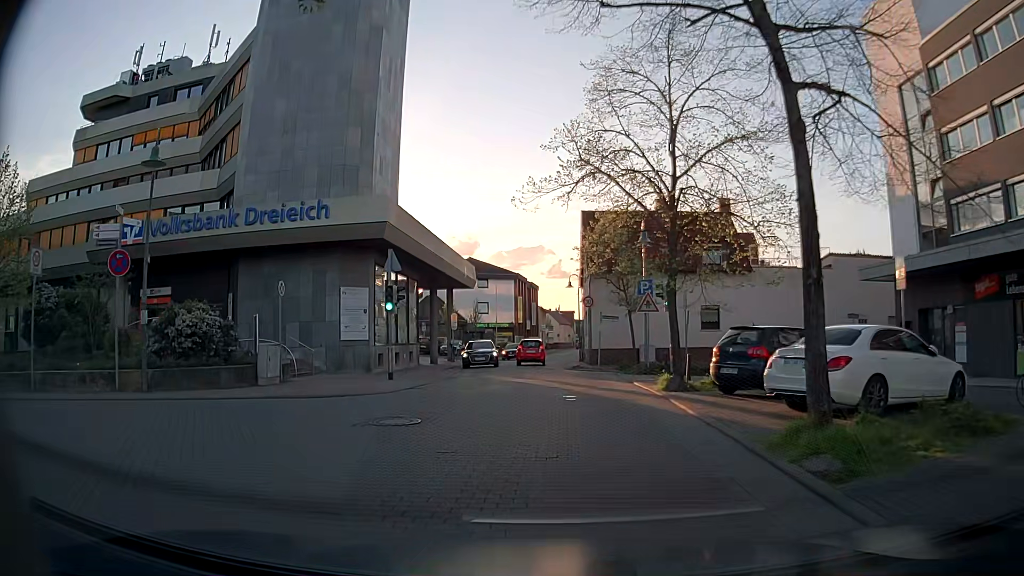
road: unclassified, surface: paving_stones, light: Day
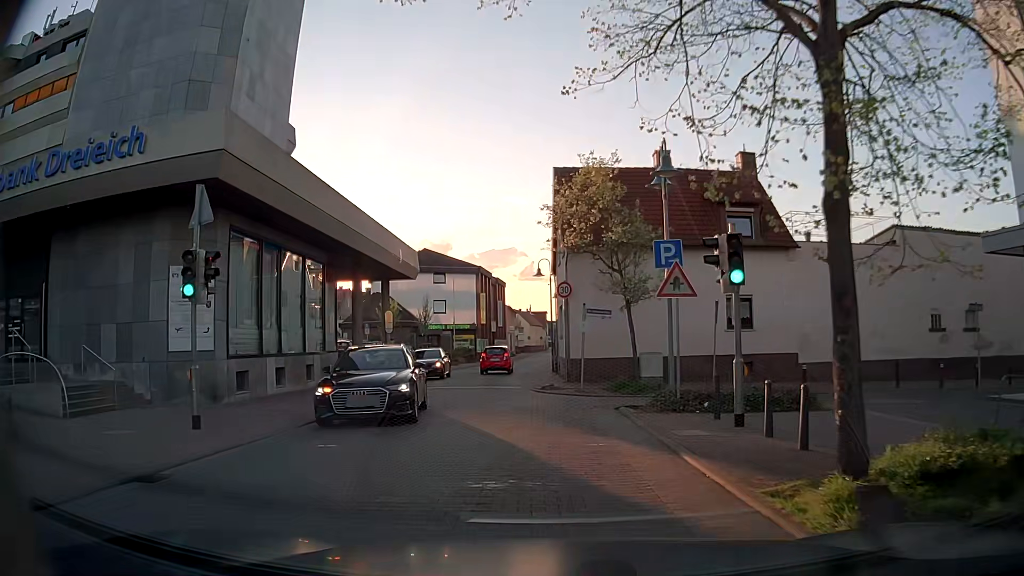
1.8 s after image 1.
(+0.4, +11.2) m; +3°
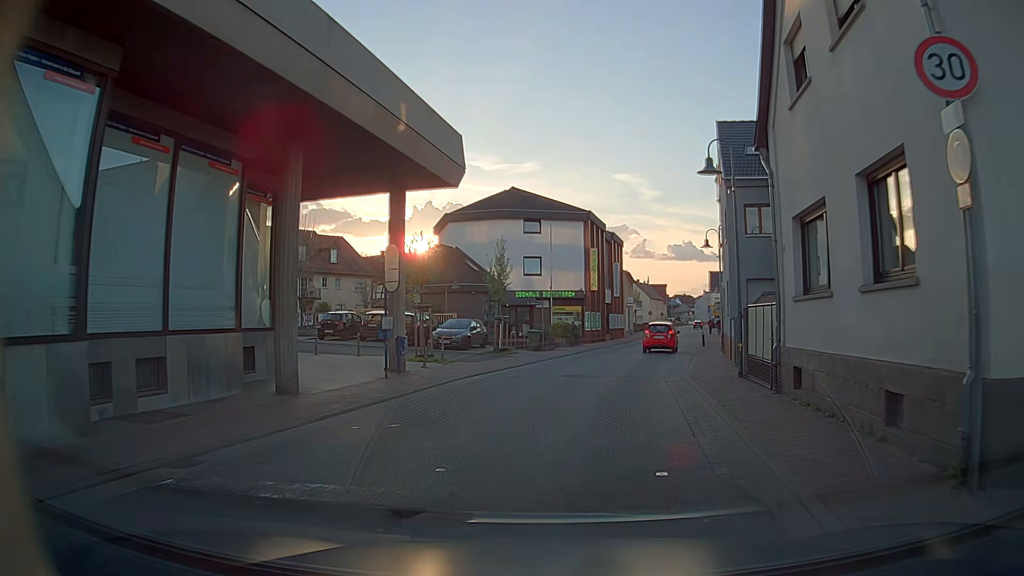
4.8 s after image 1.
(-1.7, +19.6) m; -9°
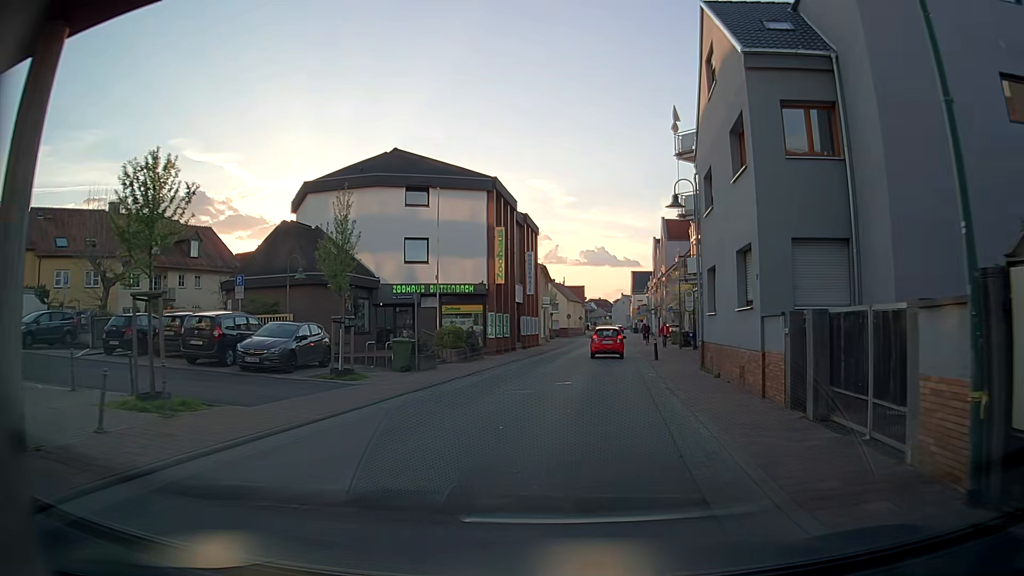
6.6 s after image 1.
(+0.9, +12.9) m; +8°
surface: asphalt
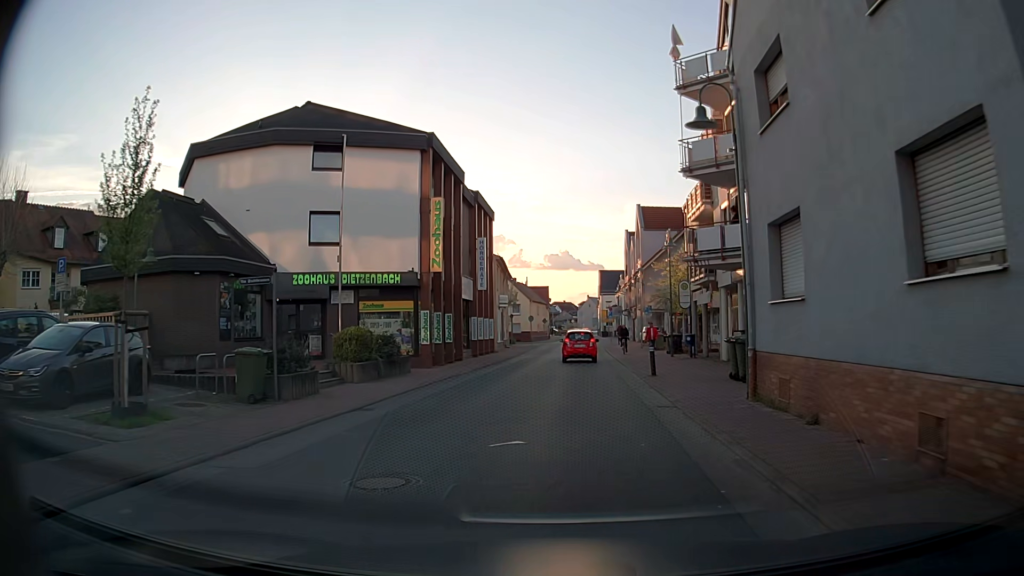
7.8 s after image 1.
(0.0, +9.2) m; 0°
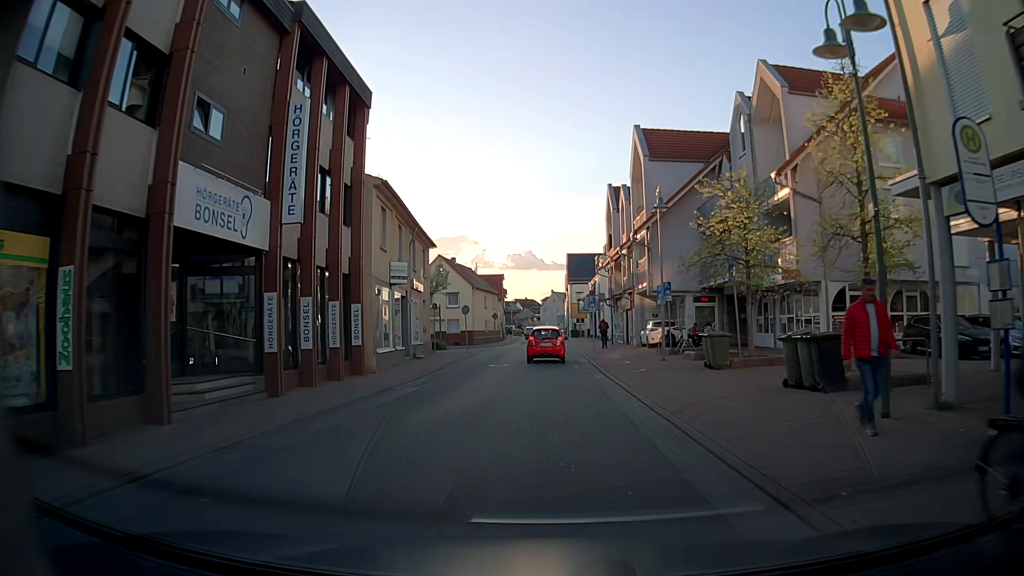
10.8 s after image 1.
(+1.3, +24.6) m; +5°
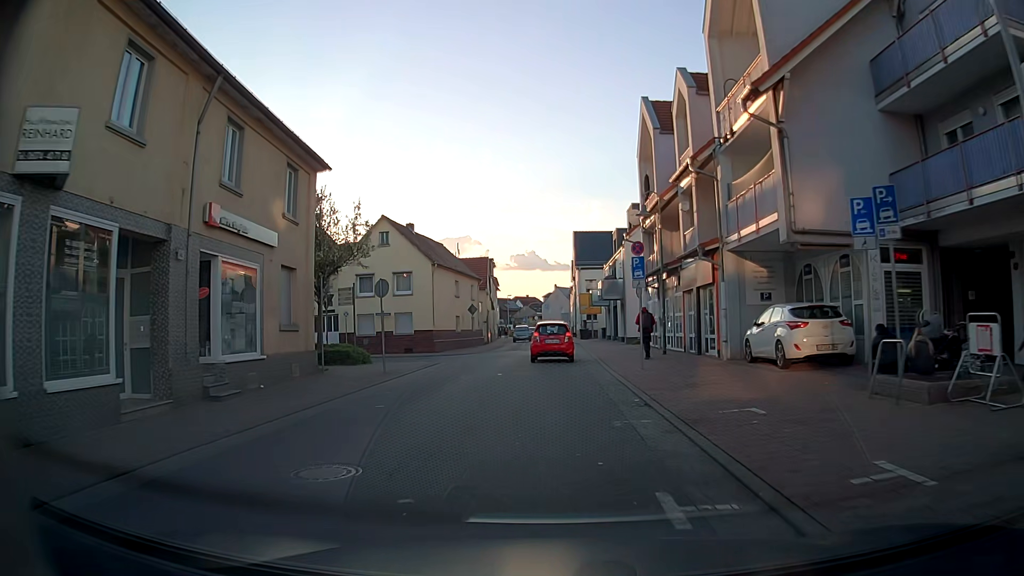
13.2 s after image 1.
(-0.3, +21.2) m; -1°
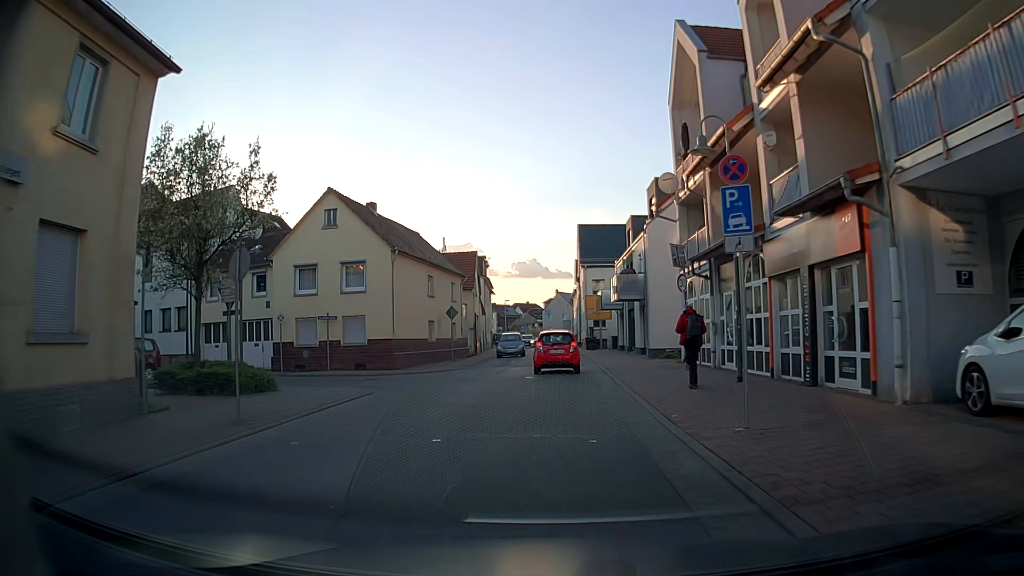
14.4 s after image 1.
(0.0, +10.1) m; -1°
(0, +10) (0, +20) (+1, +30) (+1, +40) (0, +50) (0, +60) (0, +70) (0, +80) (0, +90) (+2, +100) m
